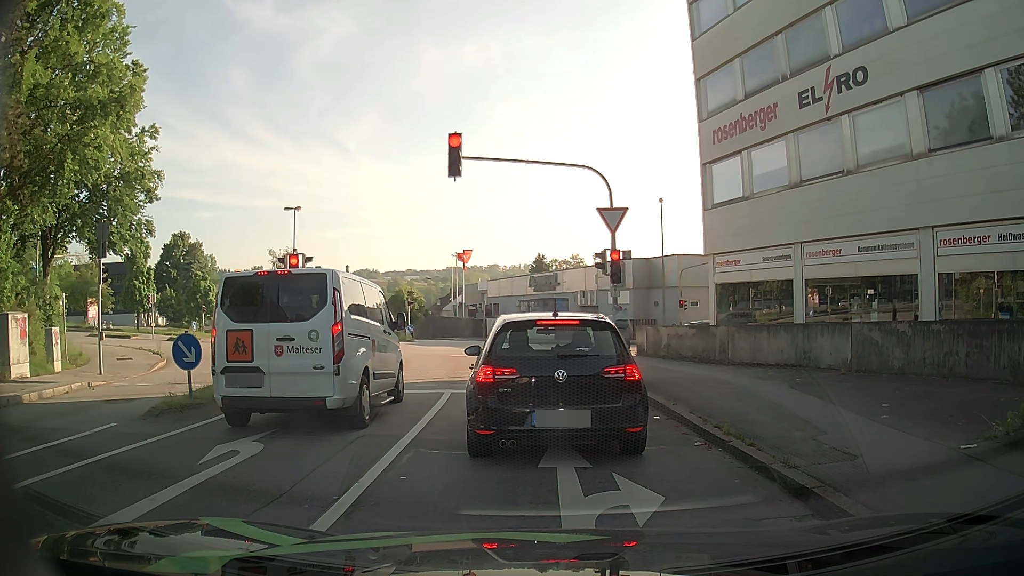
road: tertiary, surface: asphalt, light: Day
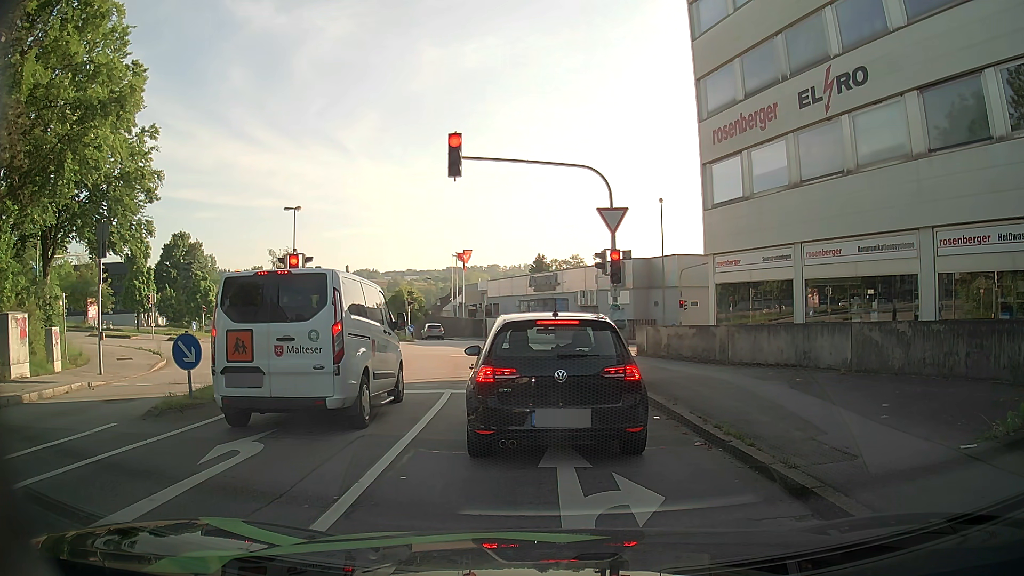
(0.0, 0.0) m; 0°
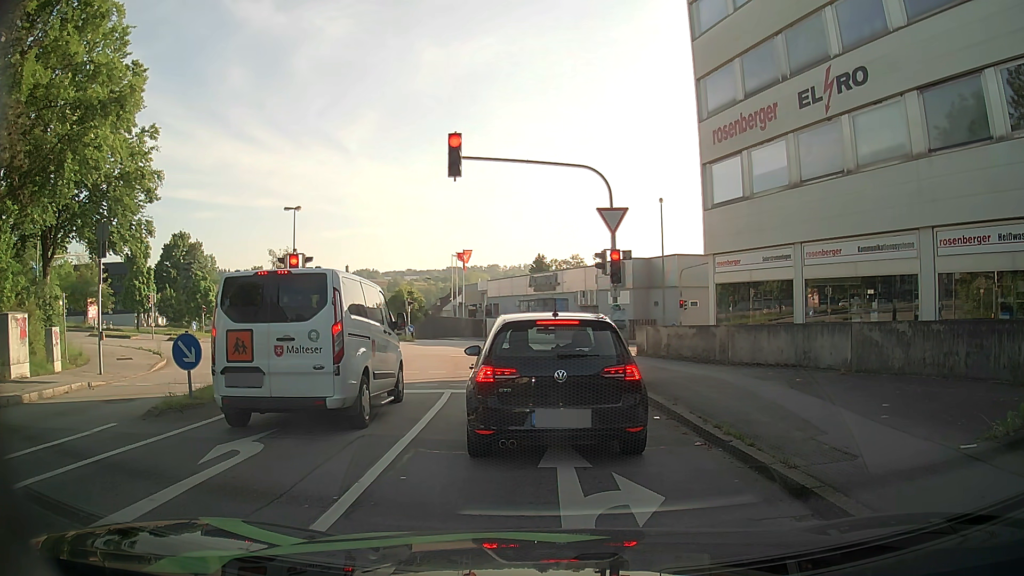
(0.0, 0.0) m; 0°
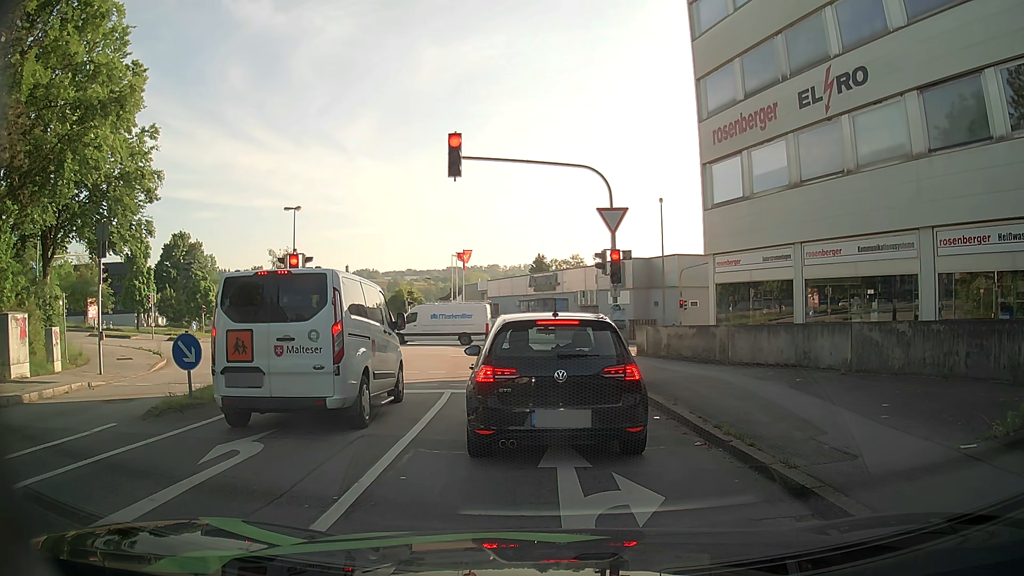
(0.0, 0.0) m; 0°
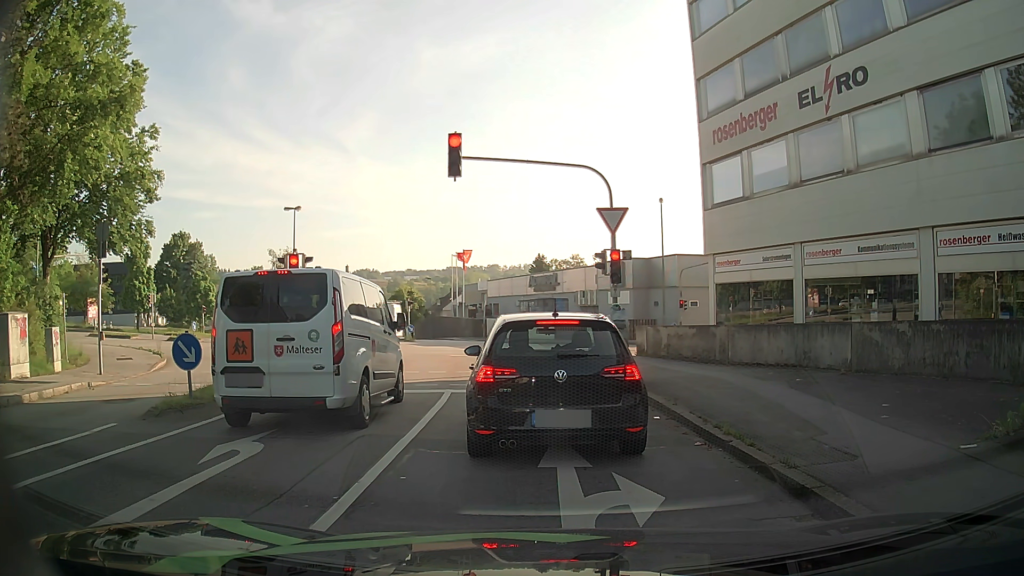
(0.0, 0.0) m; 0°
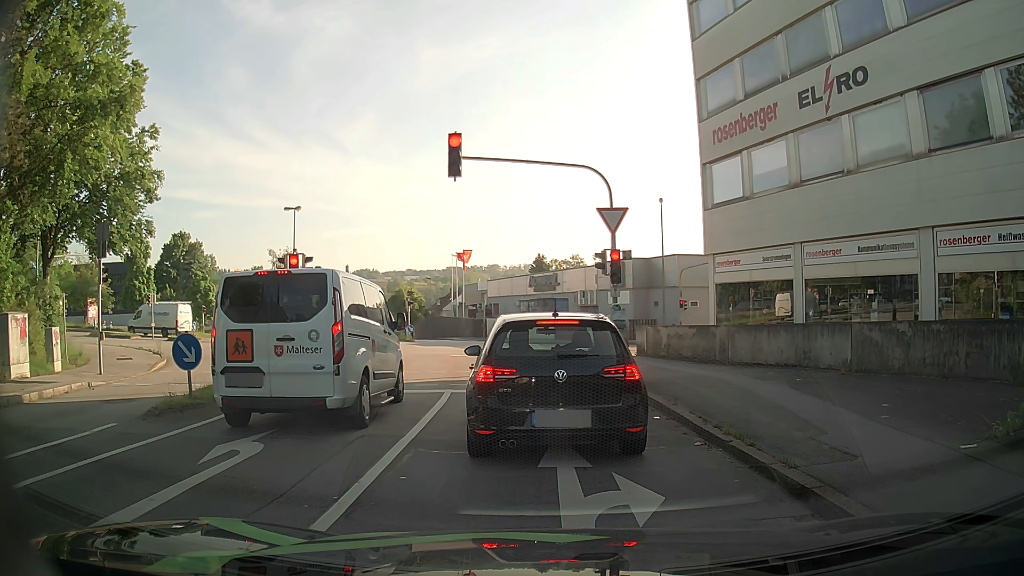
(0.0, 0.0) m; 0°
